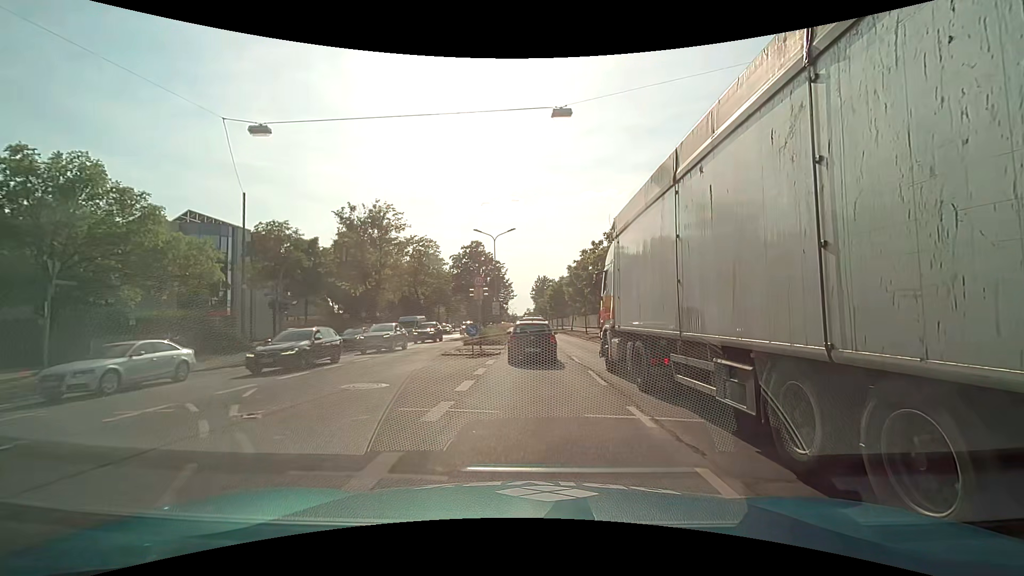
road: primary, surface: asphalt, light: Day
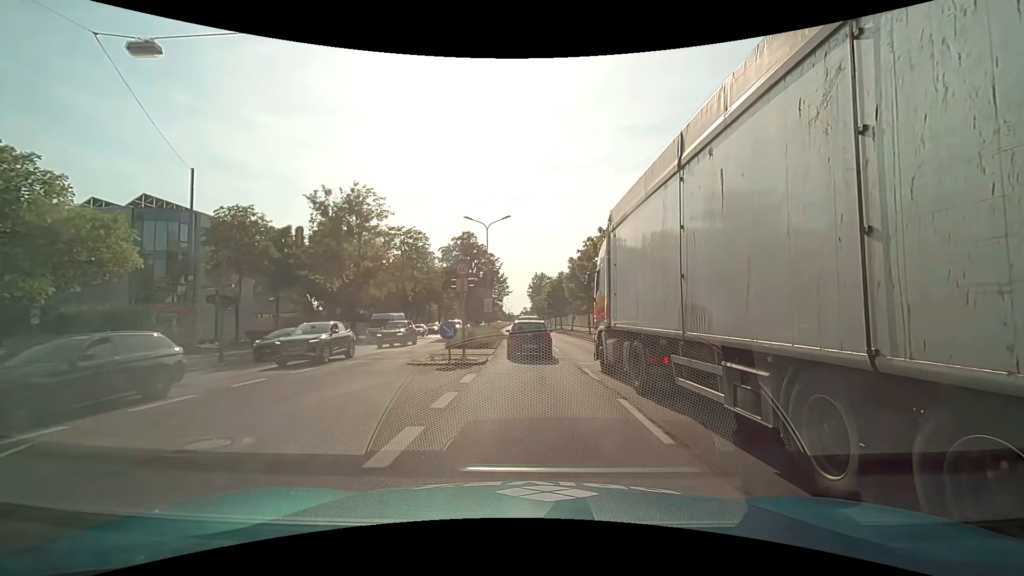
(0.0, +5.4) m; 0°
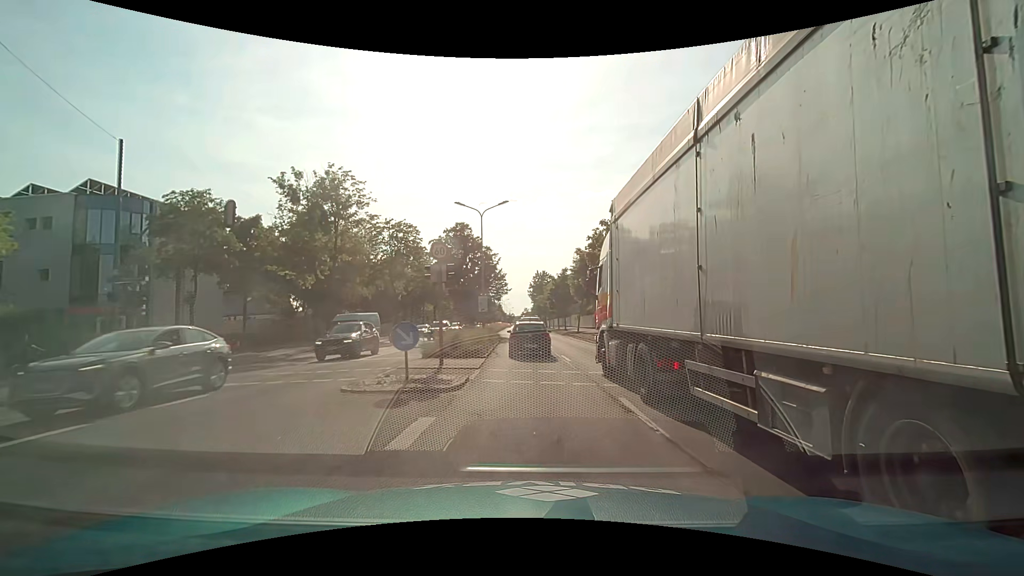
(0.0, +5.8) m; -1°
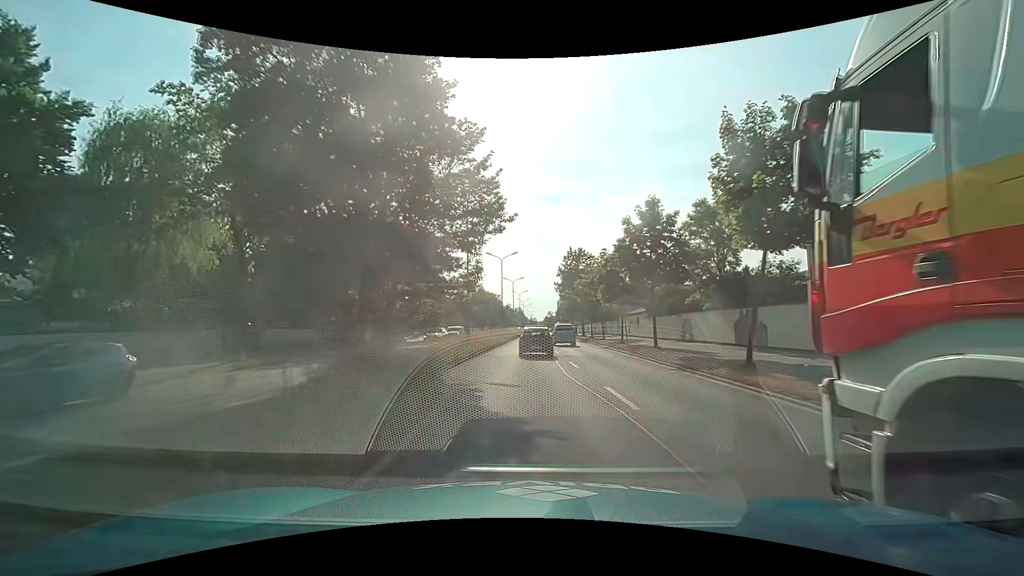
(-0.3, +36.8) m; -2°
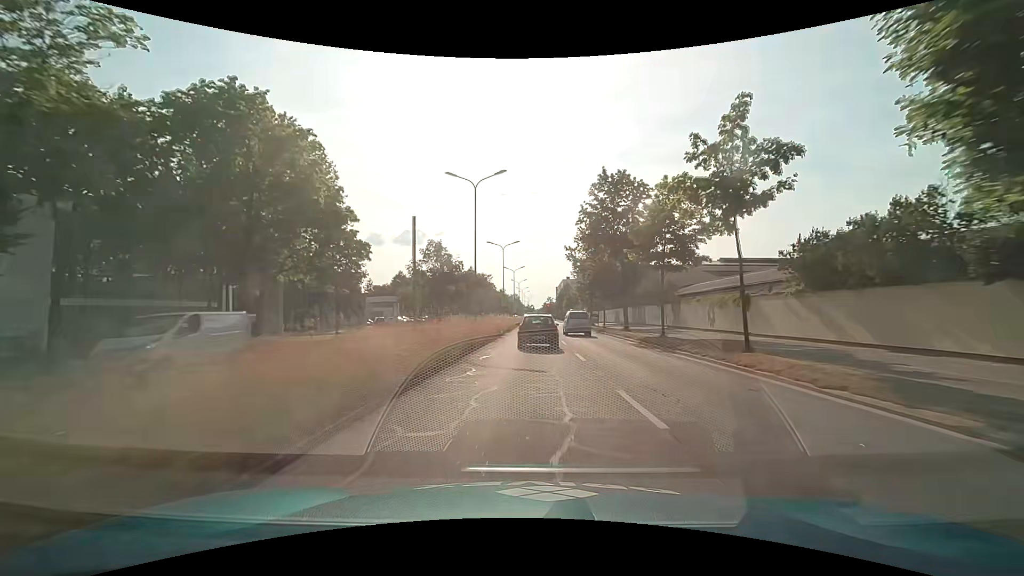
(-0.1, +29.7) m; 0°
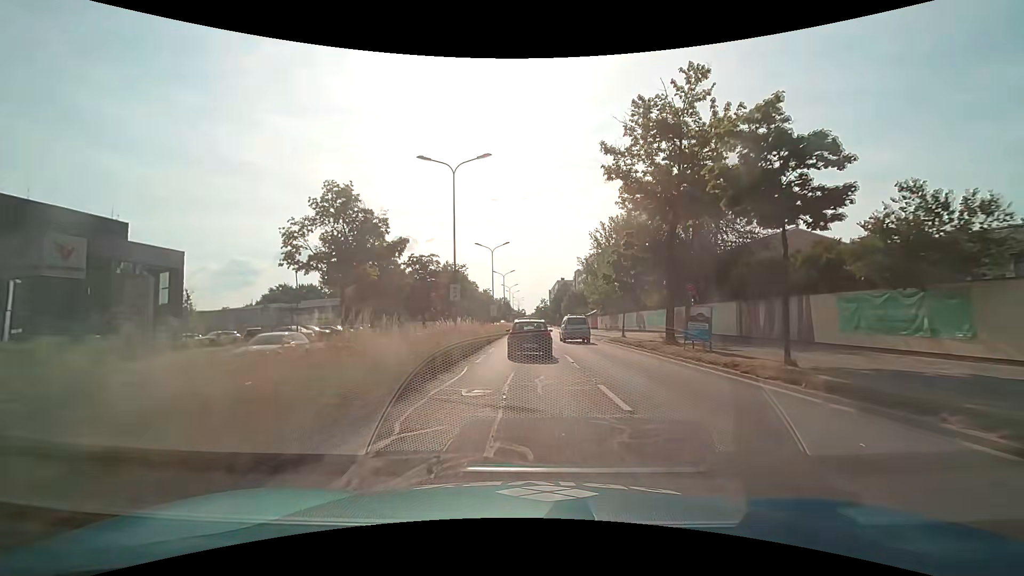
(+0.6, +34.3) m; +1°
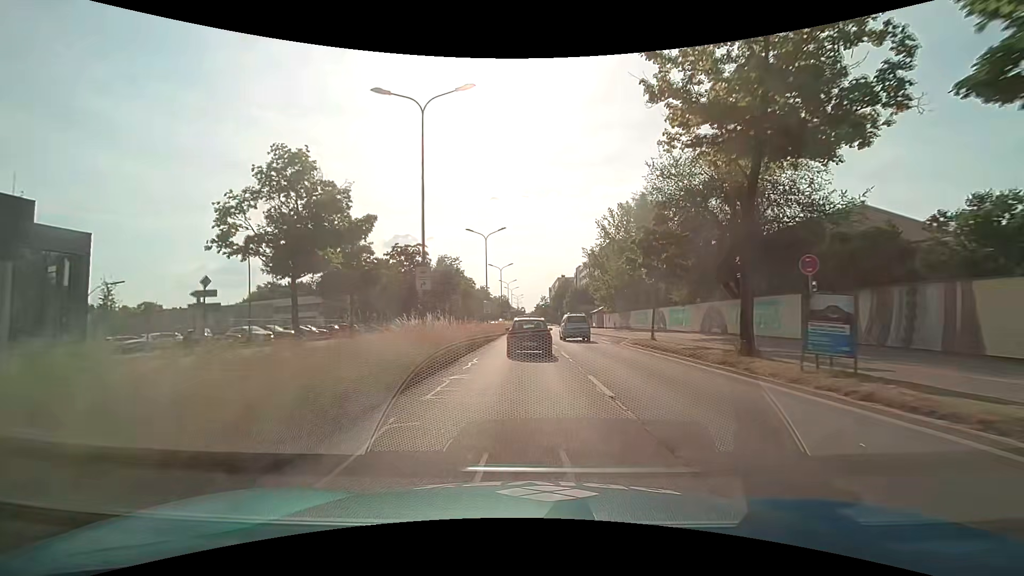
(0.0, +8.0) m; 0°
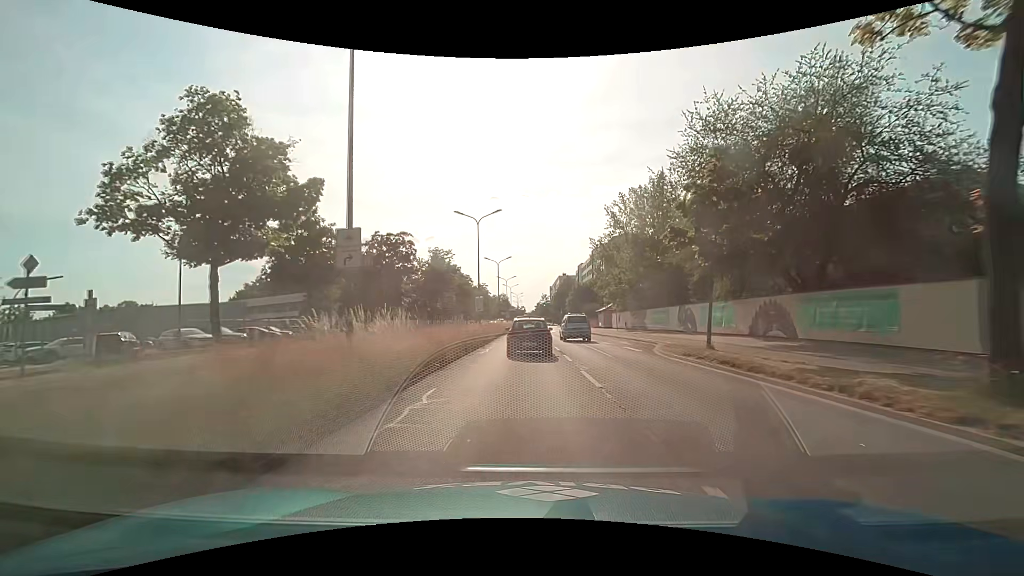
(0.0, +7.9) m; 0°
(0, +10) (0, +20) (0, +30) (0, +40) (0, +50) (0, +60) (0, +70) (0, +80) (0, +90) (0, +100) m
